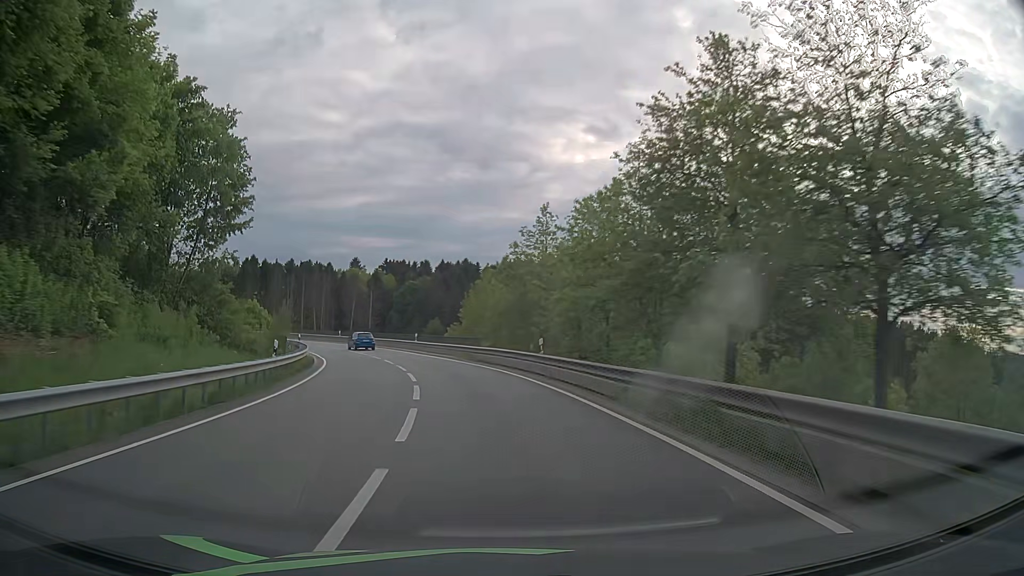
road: primary_link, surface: asphalt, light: Day
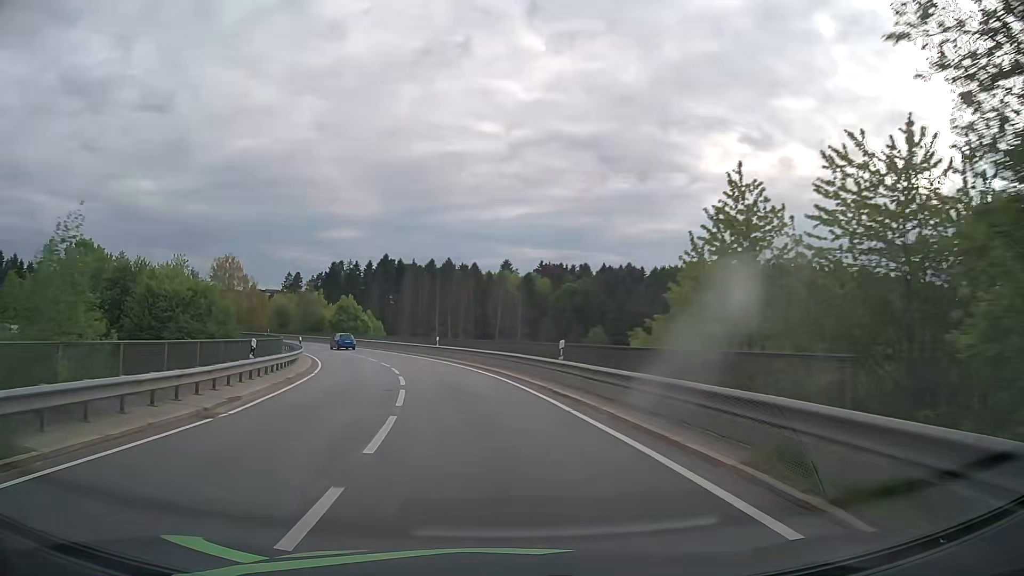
(-3.4, +31.4) m; -13°
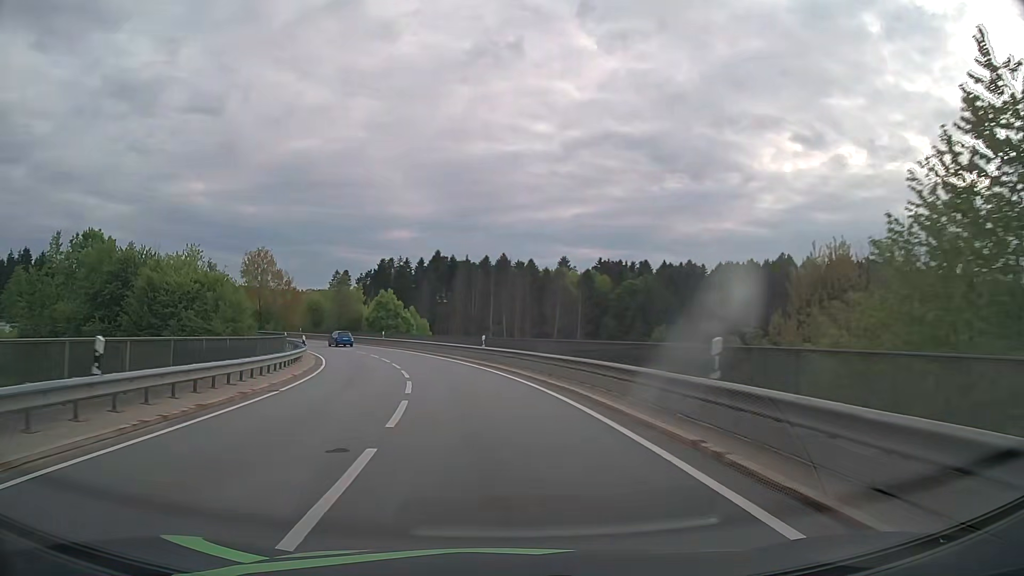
(-0.4, +10.3) m; -4°
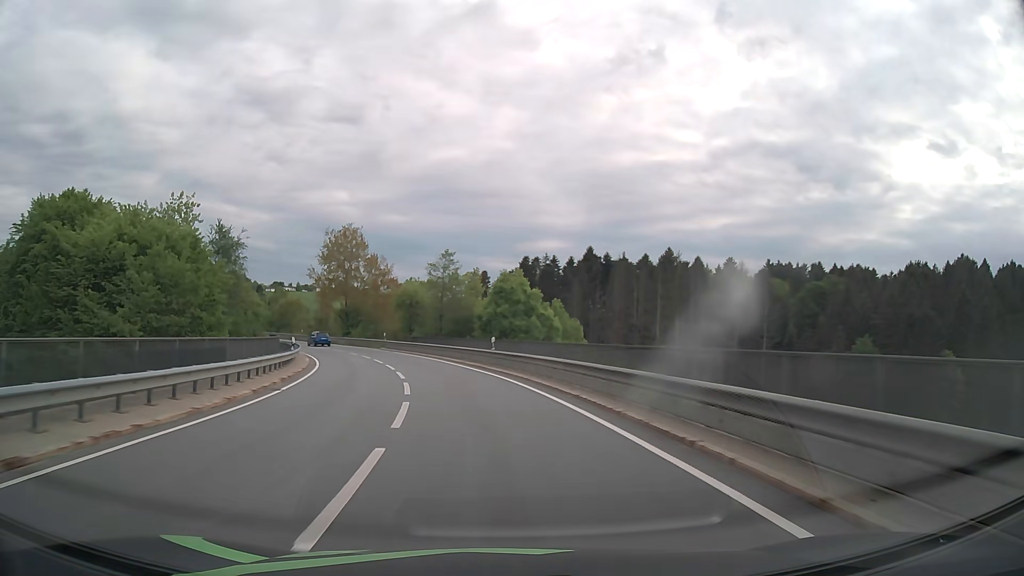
(-3.6, +30.3) m; -13°
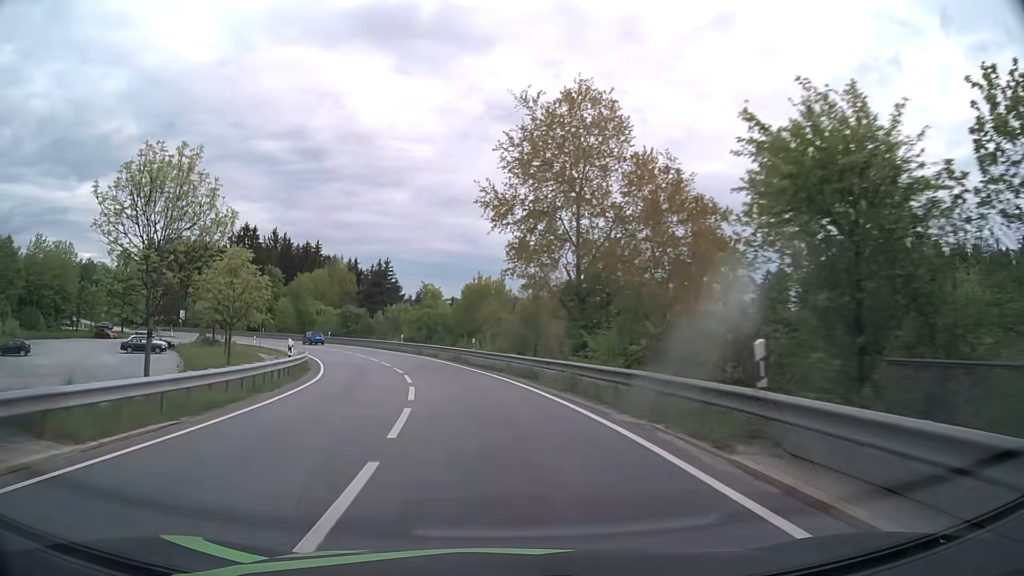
(-9.6, +48.9) m; -22°
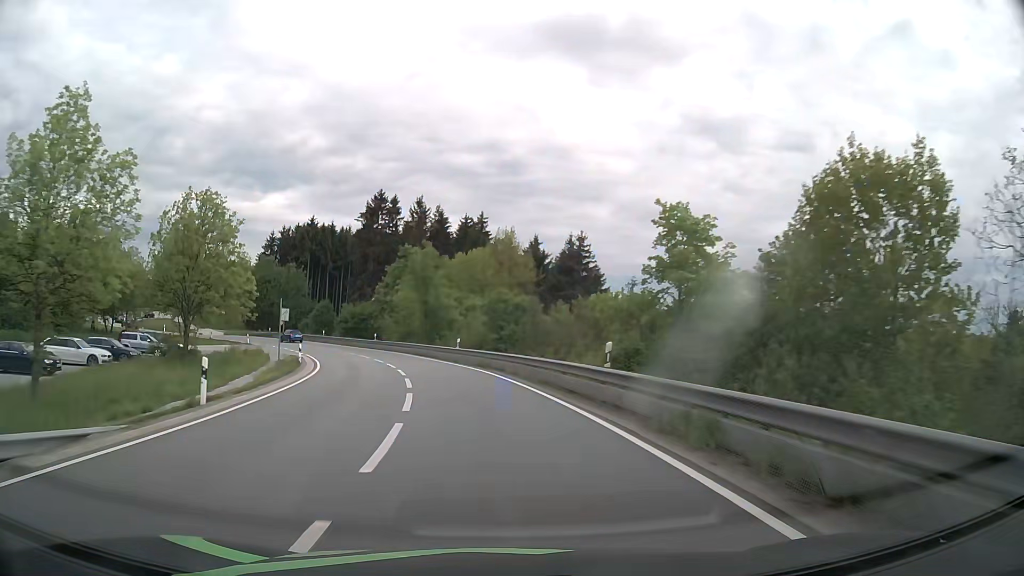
(-5.9, +39.0) m; -17°
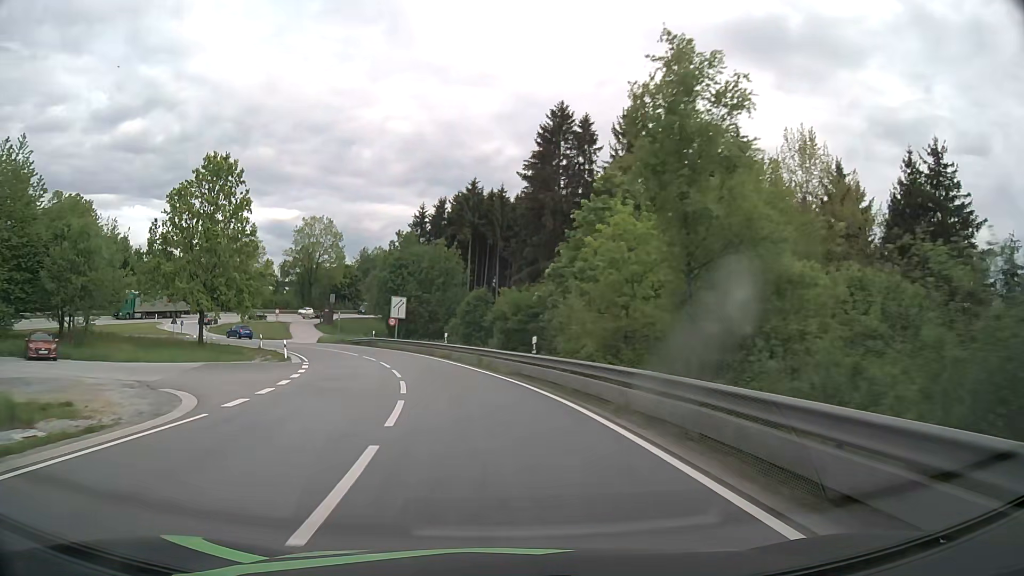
(-5.8, +39.1) m; -17°
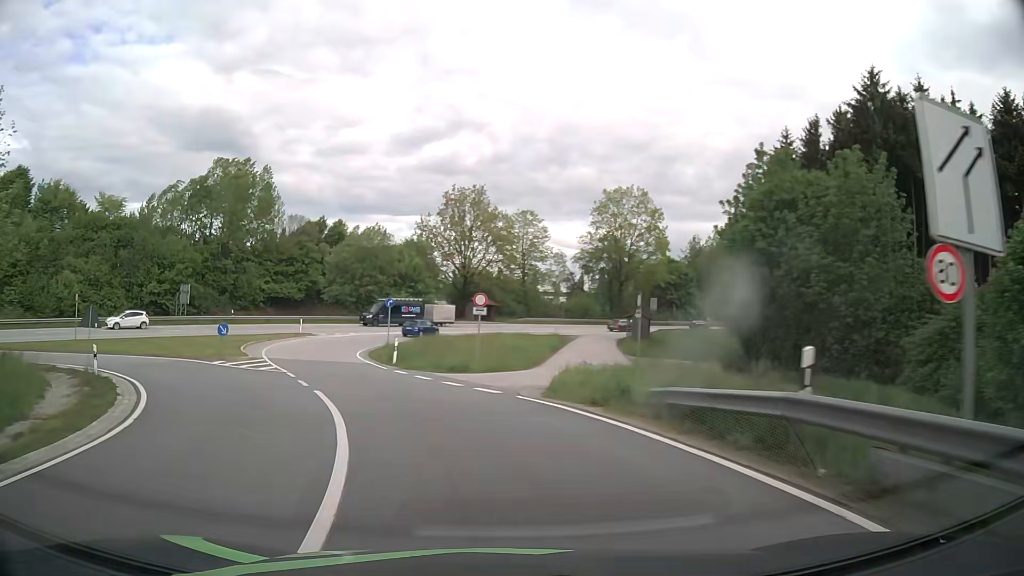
(-9.4, +44.9) m; -28°
(-1, +10) (-3, +20) (-7, +29) (-10, +39) (-10, +48) (-7, +58) (-1, +66) (+5, +74) (+12, +81) (+19, +88) m
